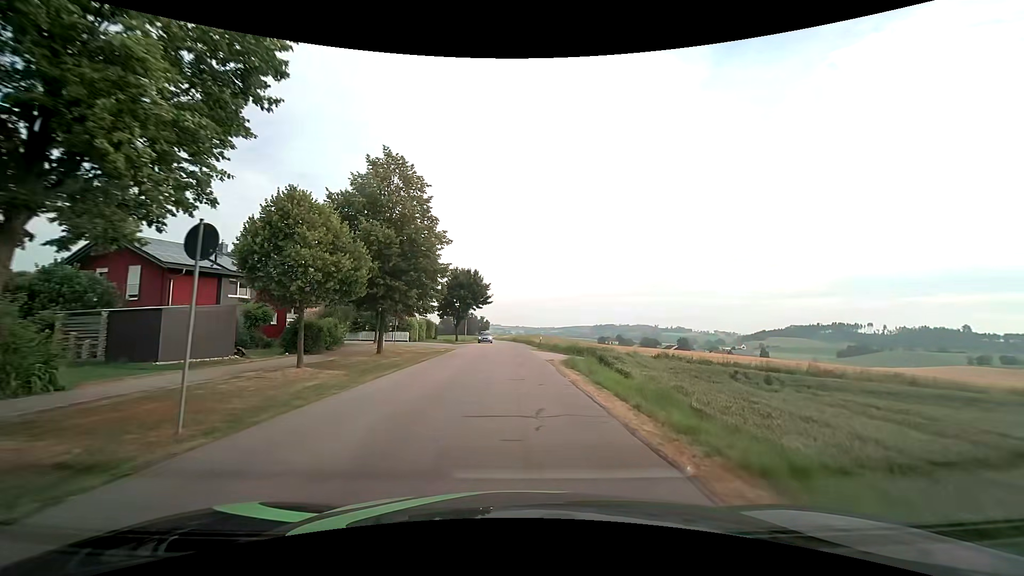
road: tertiary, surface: asphalt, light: Day
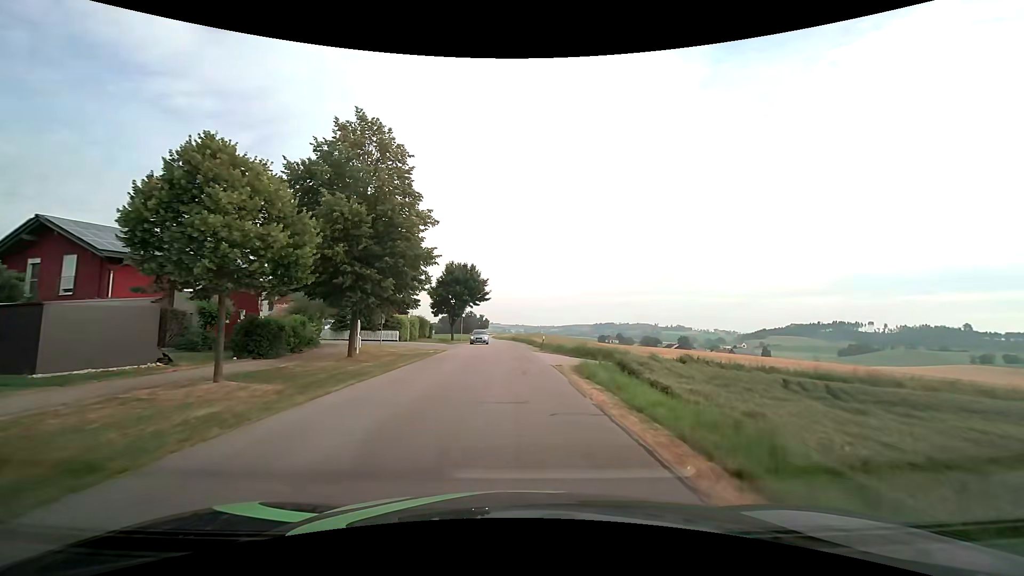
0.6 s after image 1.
(0.0, +4.6) m; 0°
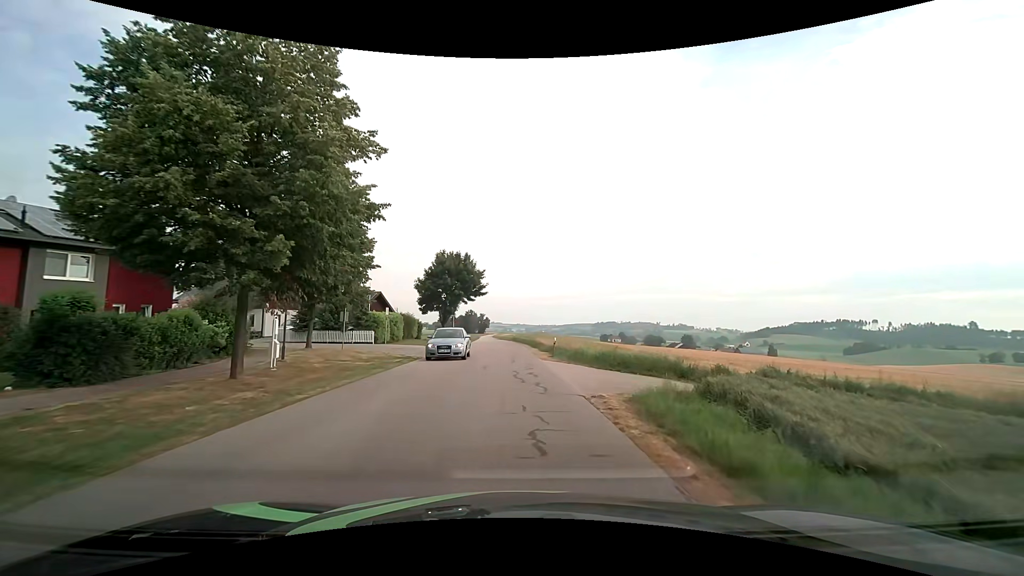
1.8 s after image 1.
(0.0, +9.1) m; 0°
(0, +10) (0, +20) (0, +30) (-1, +40) (-1, +50) (-2, +60) (-2, +70) (-3, +80) (-3, +90) (-4, +100) m
